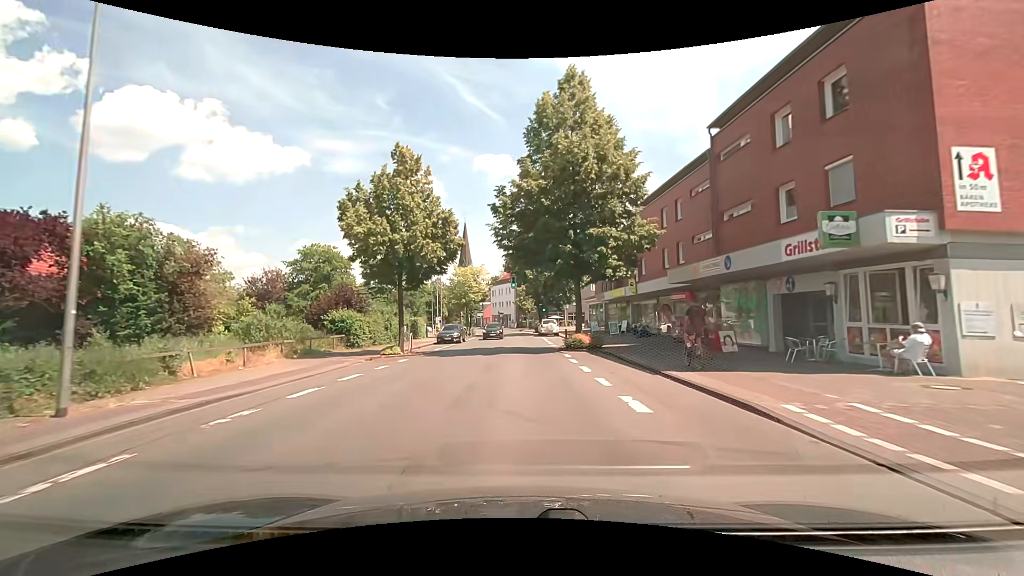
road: secondary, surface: asphalt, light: Day
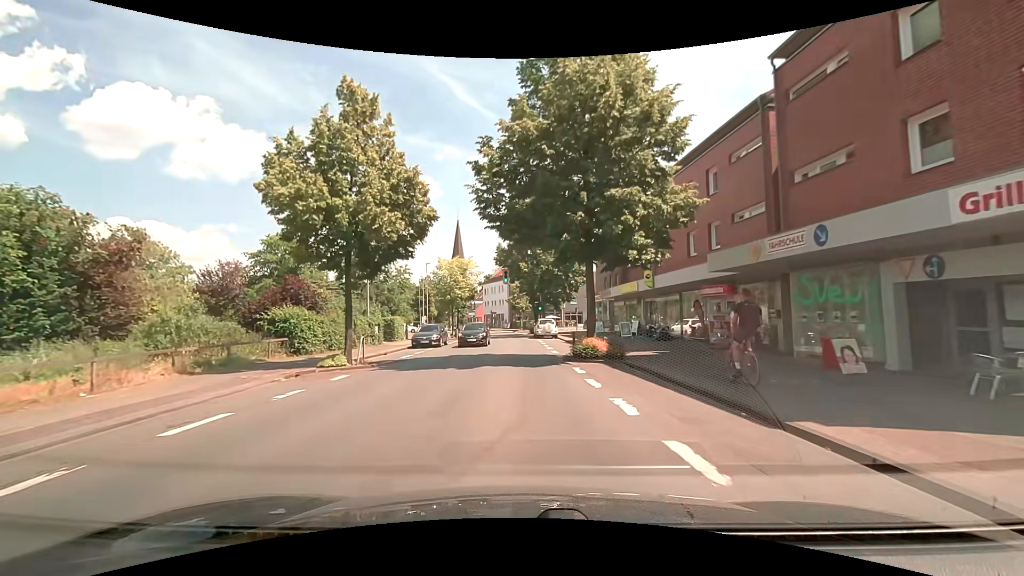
(0.0, +6.5) m; 0°
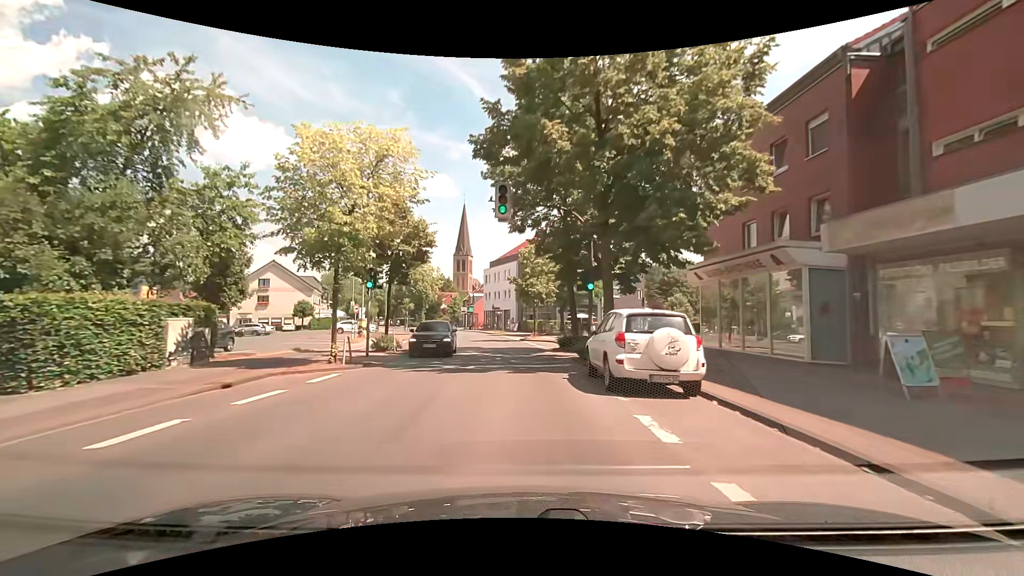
(-0.3, +31.9) m; -1°
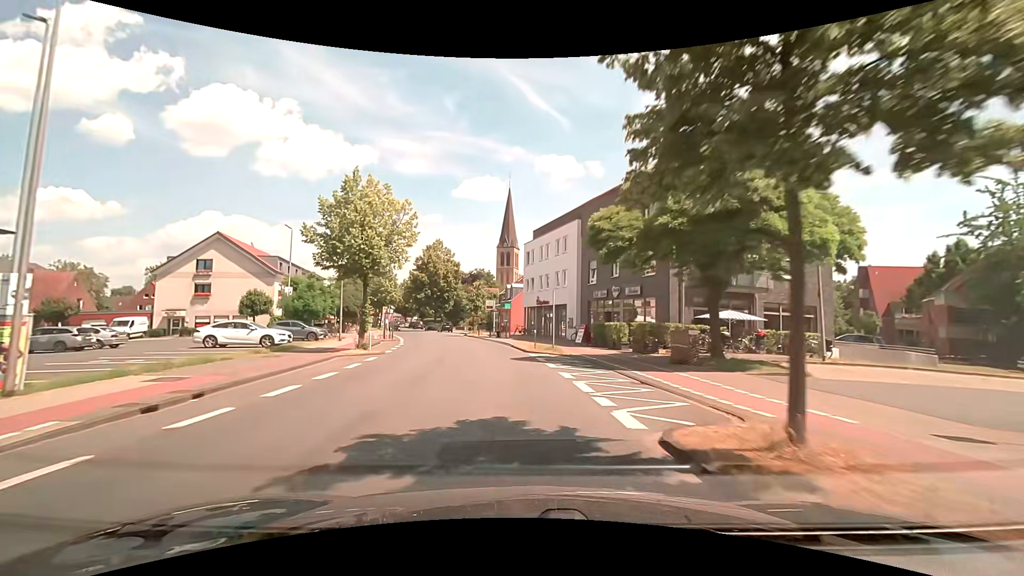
(-0.9, +31.2) m; -5°
(0, +10) (-1, +20) (-2, +30) (-4, +40) (-7, +49) (-9, +59) (-12, +69) (-16, +78) (-19, +88) (-22, +97) m
